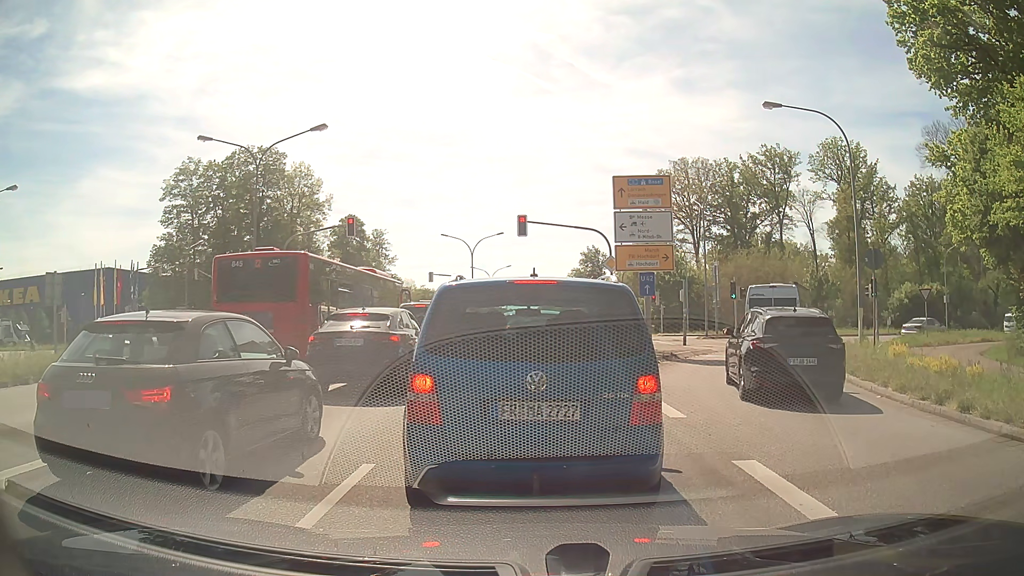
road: primary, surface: asphalt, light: Day
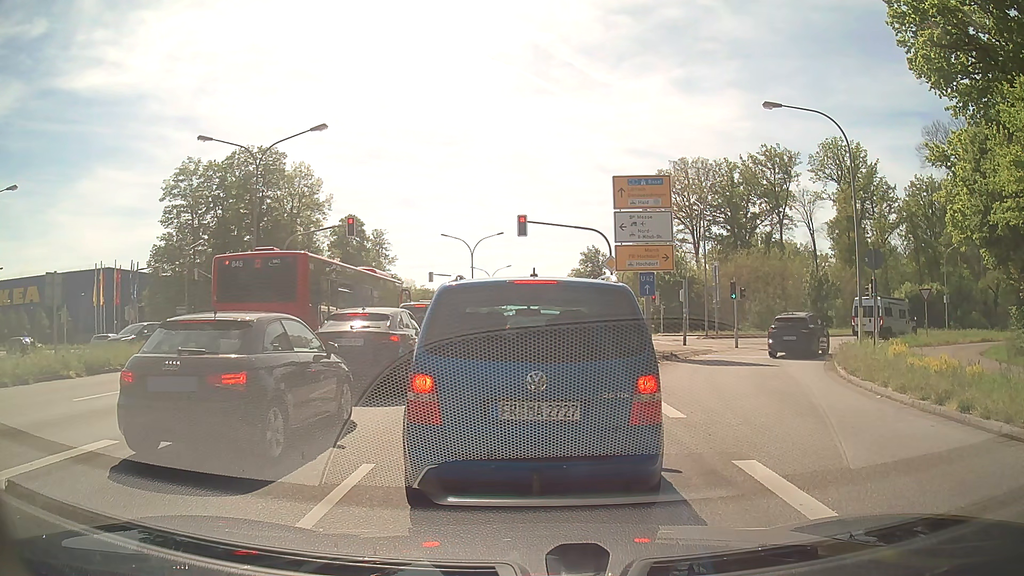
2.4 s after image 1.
(0.0, 0.0) m; 0°
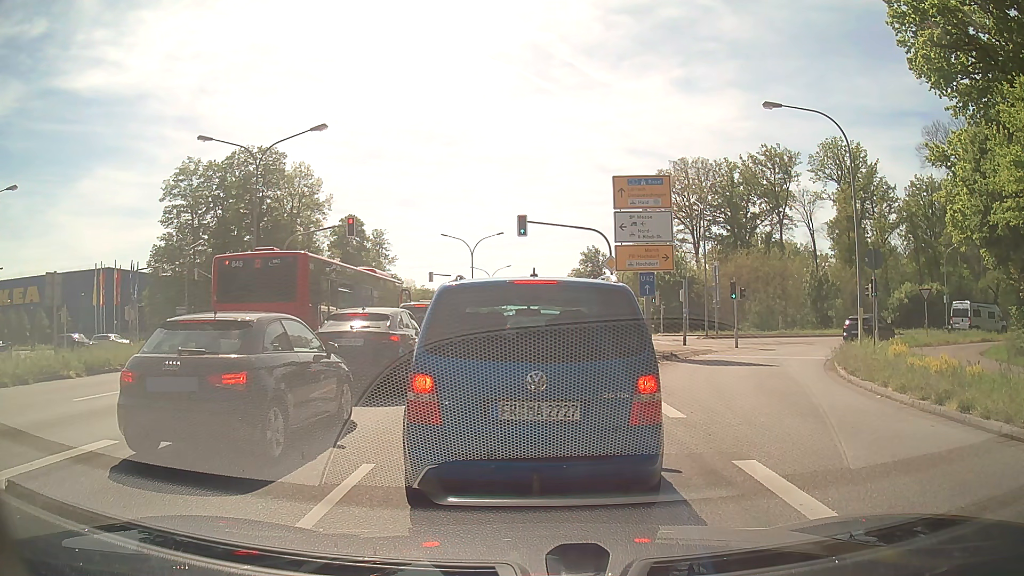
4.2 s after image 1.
(0.0, 0.0) m; 0°
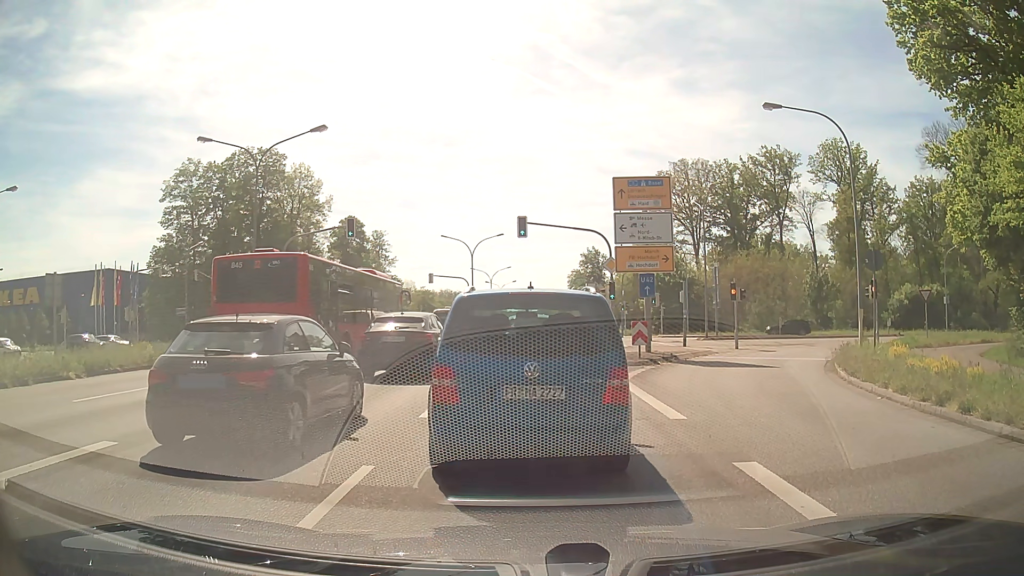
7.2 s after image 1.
(0.0, 0.0) m; 0°
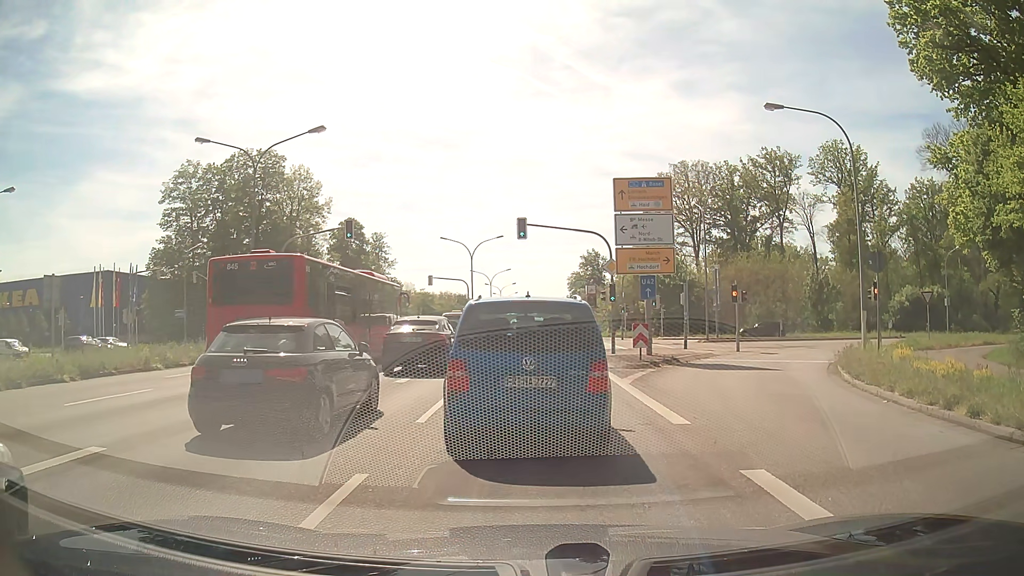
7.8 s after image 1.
(0.0, +0.3) m; 0°
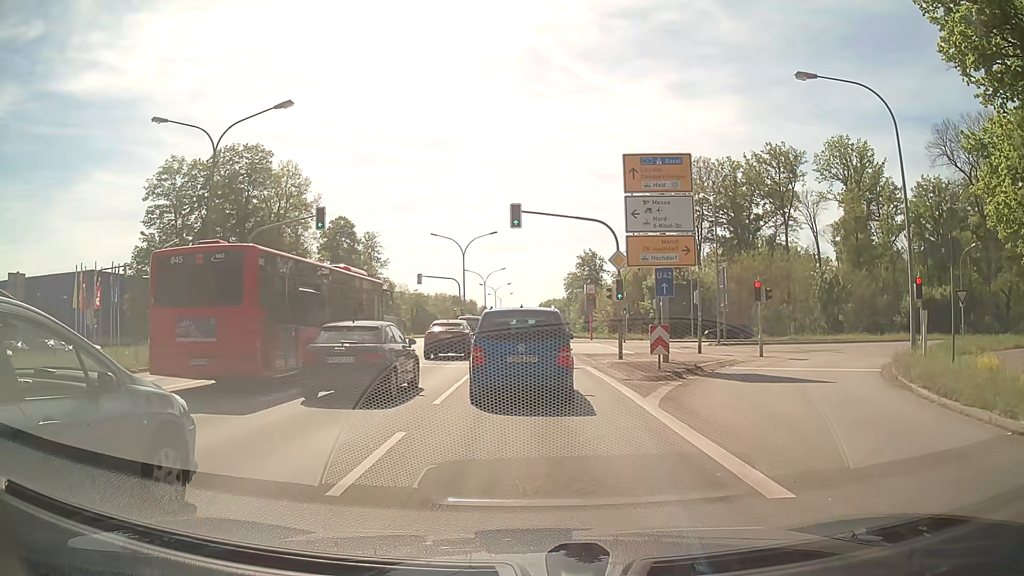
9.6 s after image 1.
(+0.2, +4.2) m; +3°
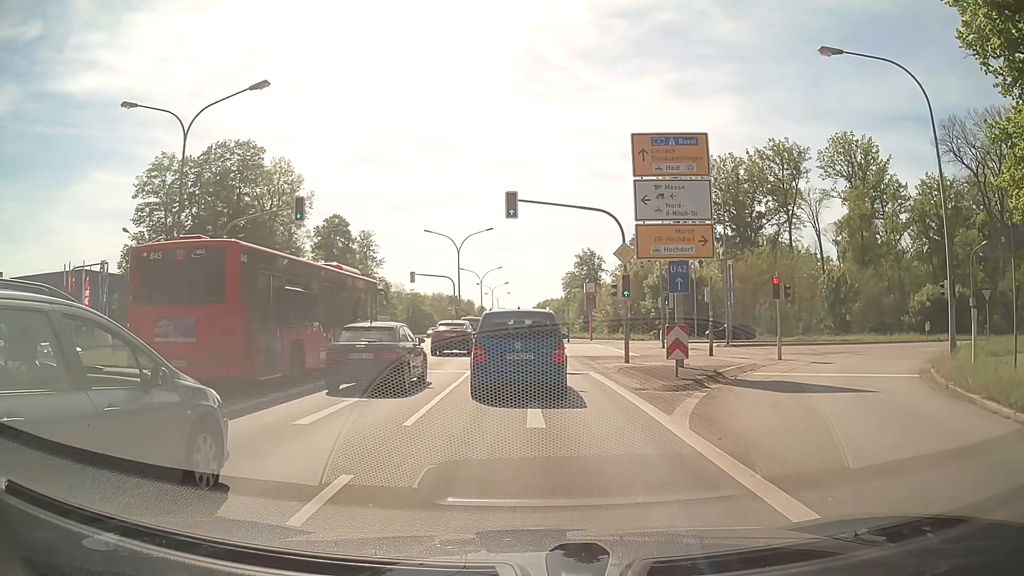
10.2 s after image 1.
(0.0, +2.6) m; 0°
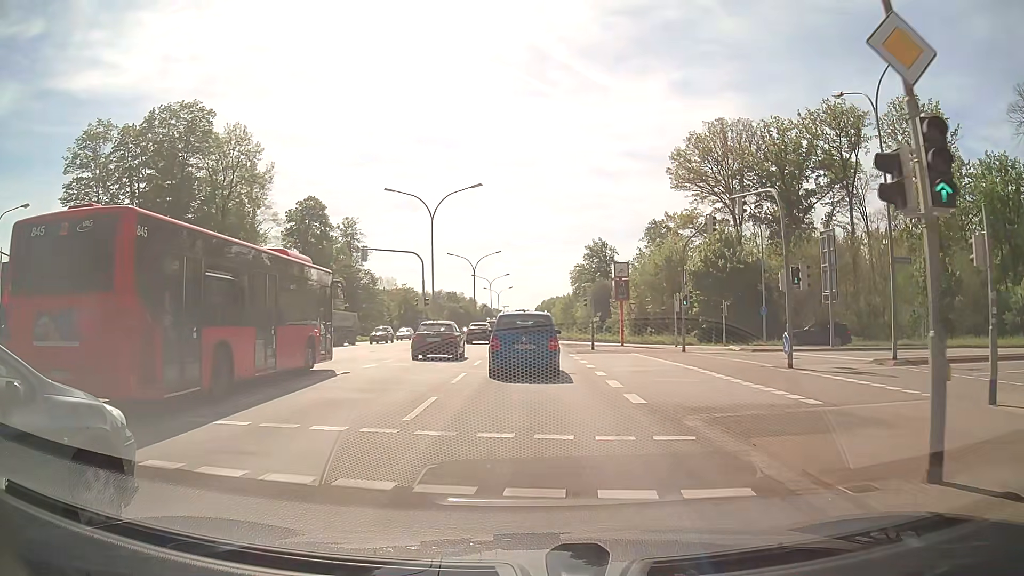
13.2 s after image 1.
(-0.1, +19.4) m; 0°
(0, +10) (0, +20) (0, +30) (0, +40) (0, +50) (0, +60) (0, +70) (0, +80) (0, +90) (0, +100) m
